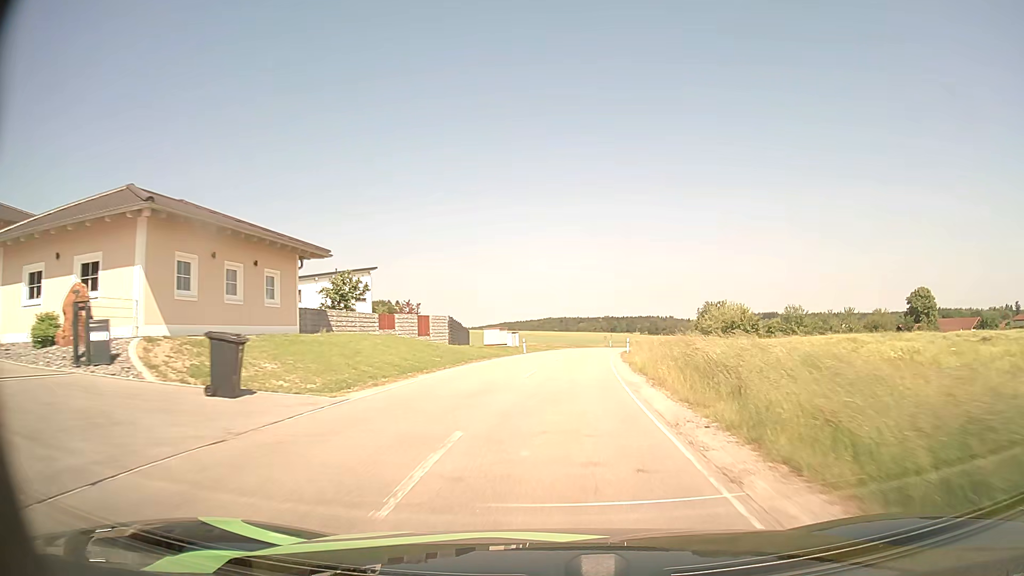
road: unclassified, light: Day
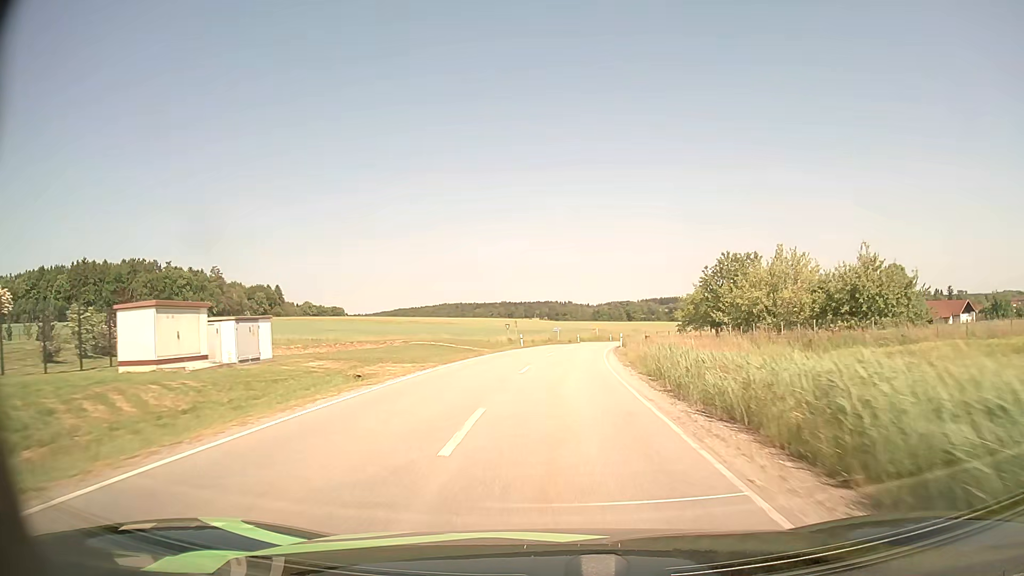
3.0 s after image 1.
(+3.2, +47.8) m; +9°
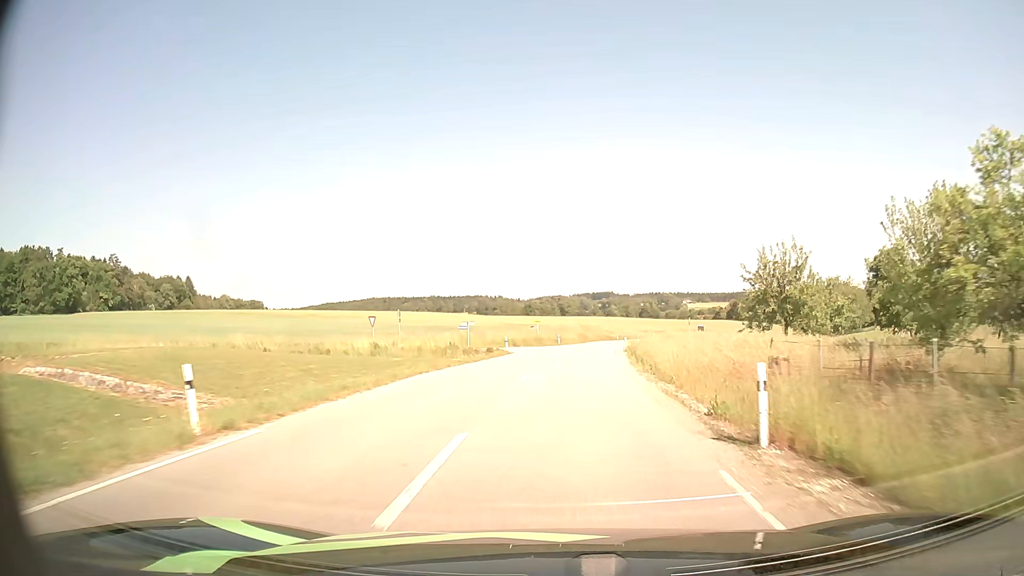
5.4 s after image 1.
(+1.6, +38.5) m; +5°
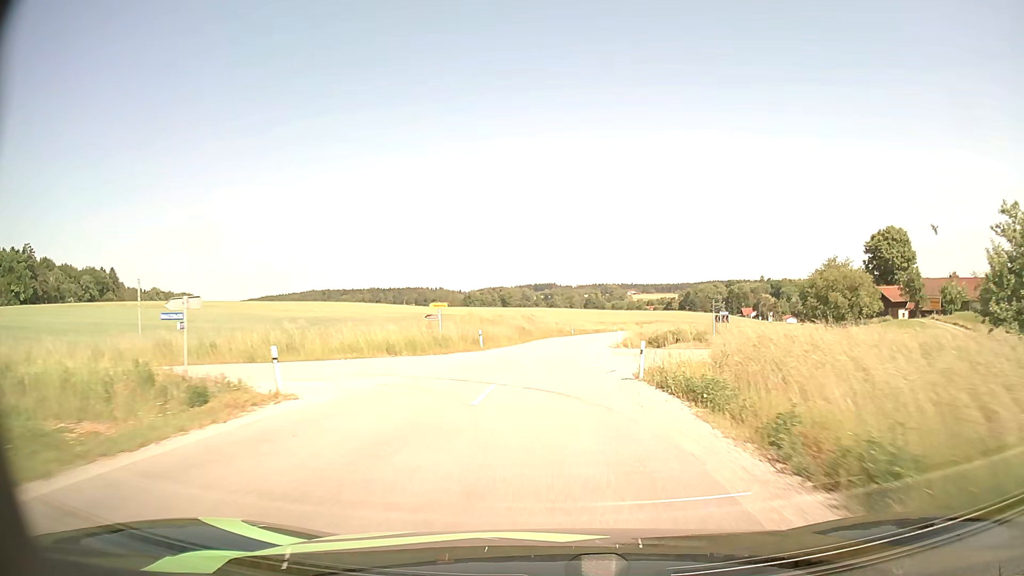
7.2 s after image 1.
(+1.5, +29.3) m; +5°
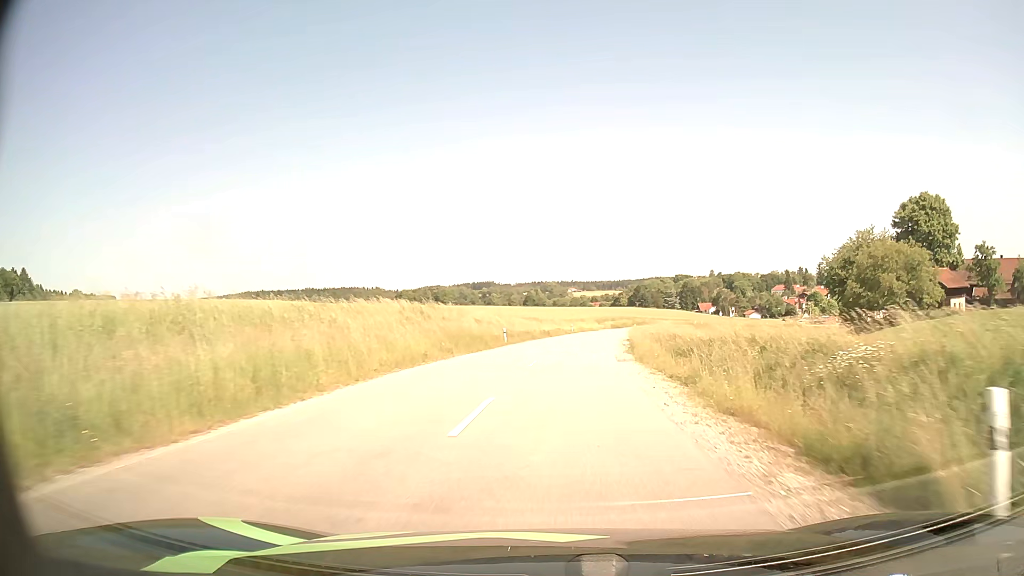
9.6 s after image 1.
(+1.7, +39.0) m; +5°
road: residential
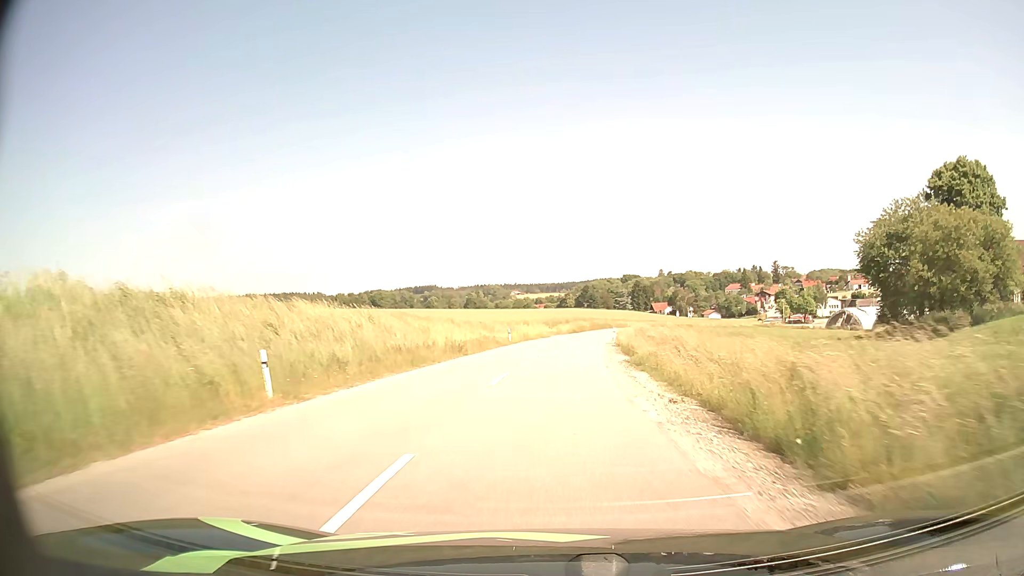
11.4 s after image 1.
(+1.4, +28.9) m; +5°
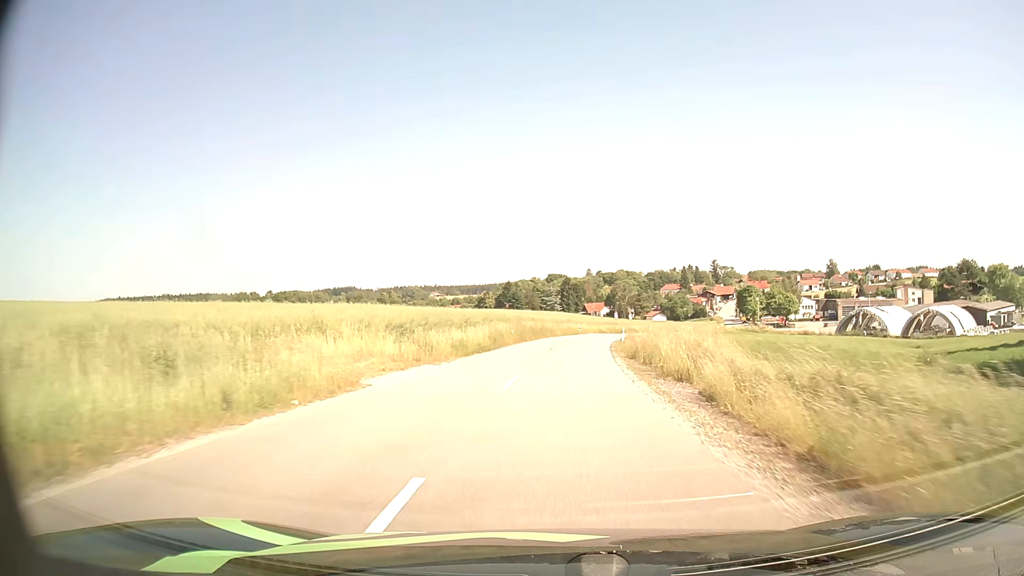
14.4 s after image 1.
(+2.5, +48.8) m; +7°
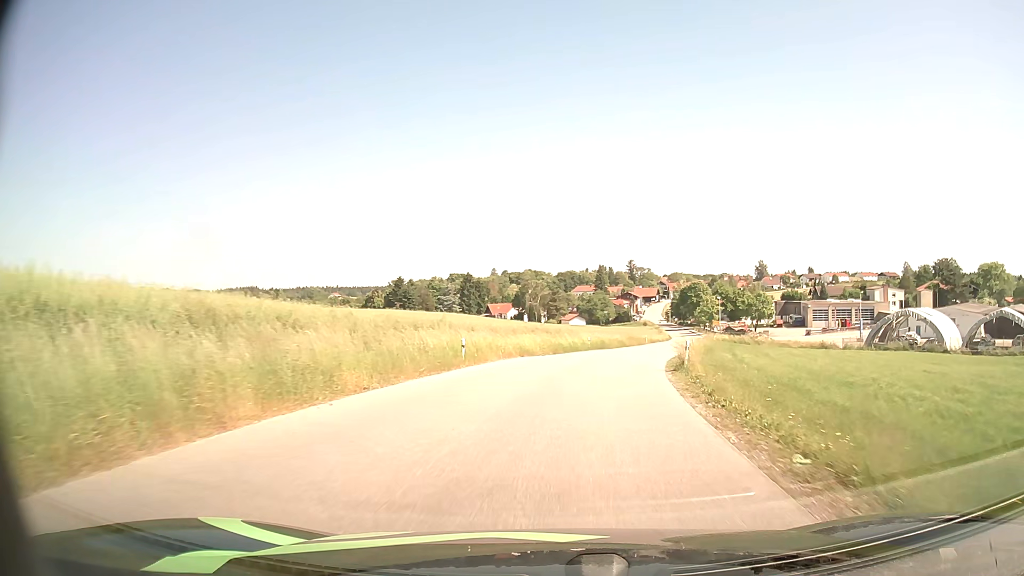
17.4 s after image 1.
(+2.6, +46.1) m; +8°
(0, +10) (+1, +20) (+3, +30) (+5, +40) (+8, +49) (+11, +59) (+14, +68) (+16, +78) (+19, +88) (+21, +97) m
